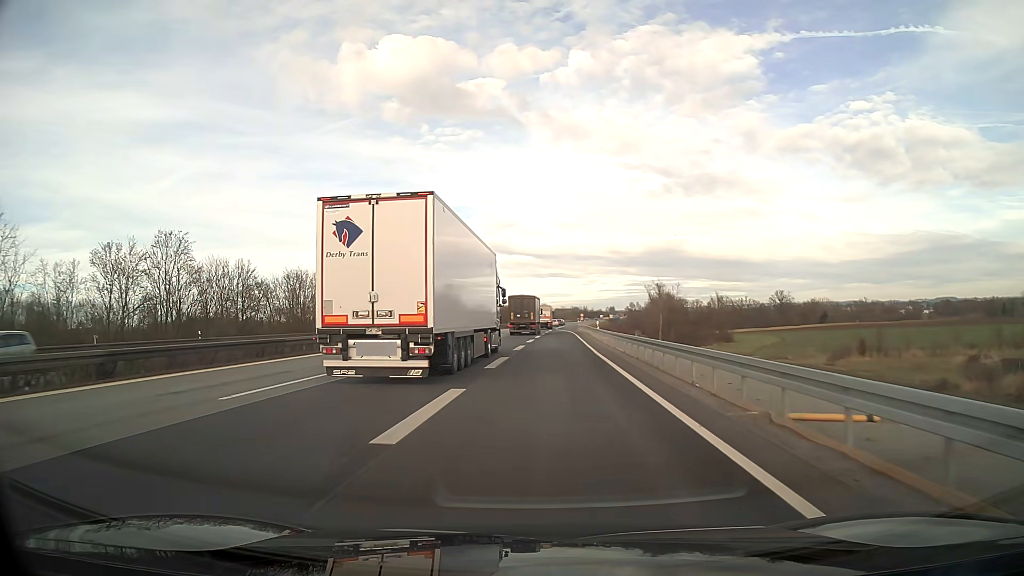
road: motorway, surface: asphalt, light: Day
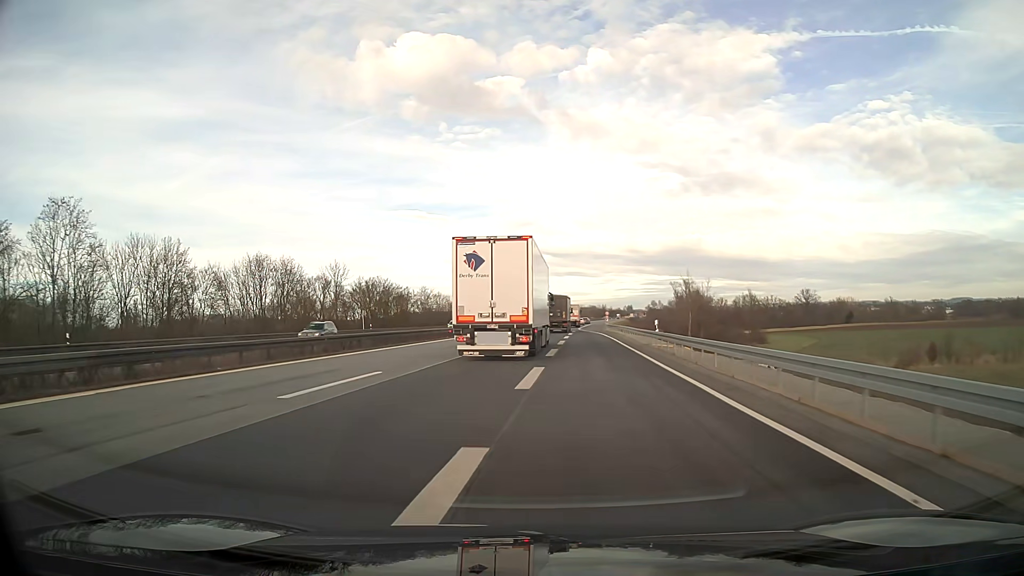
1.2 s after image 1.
(-0.2, +18.3) m; -1°
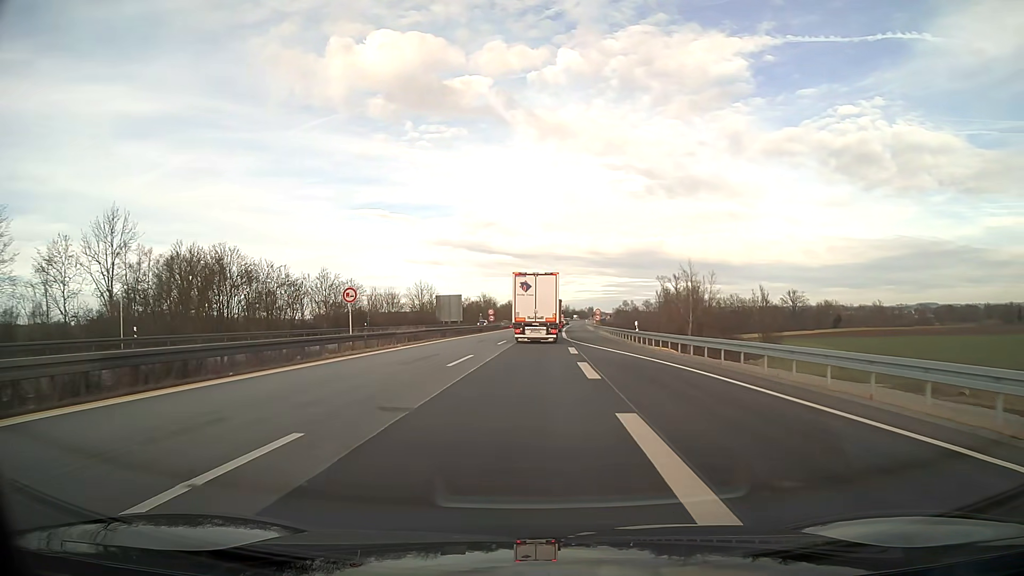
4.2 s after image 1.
(+1.0, +45.6) m; +4°
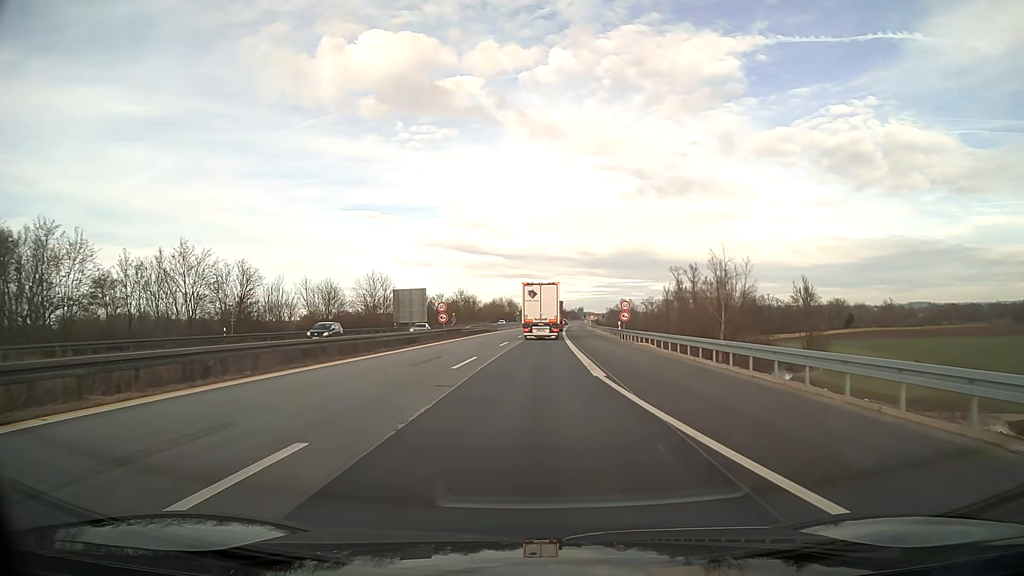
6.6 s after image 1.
(+0.4, +36.5) m; +1°
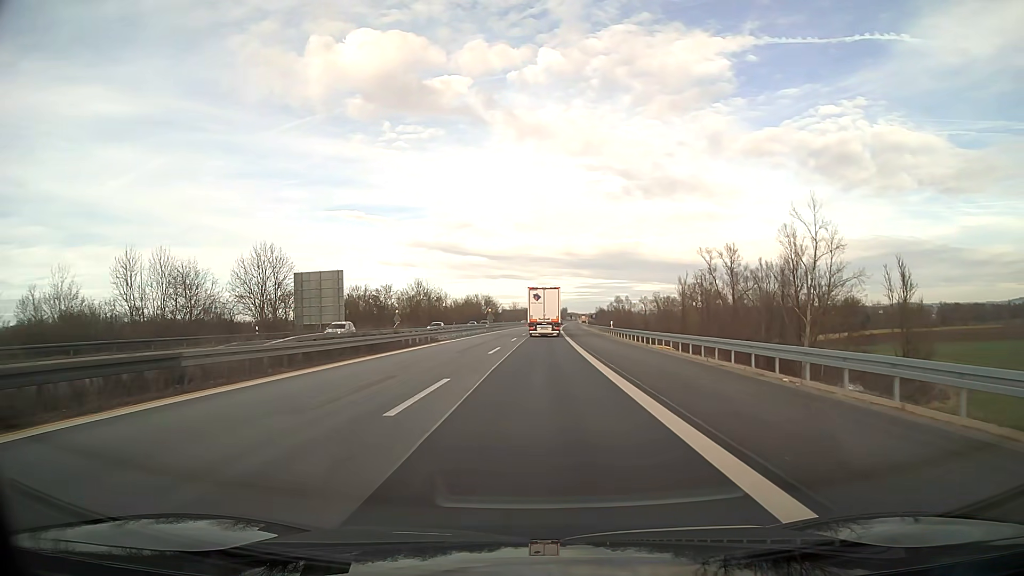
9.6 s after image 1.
(+0.6, +45.7) m; +2°
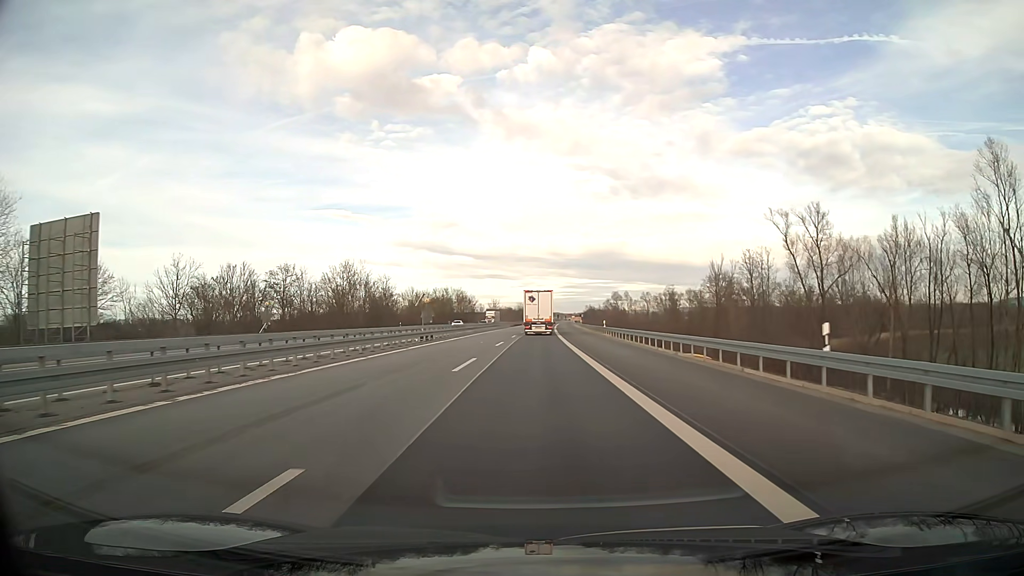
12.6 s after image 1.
(+0.5, +45.6) m; +1°
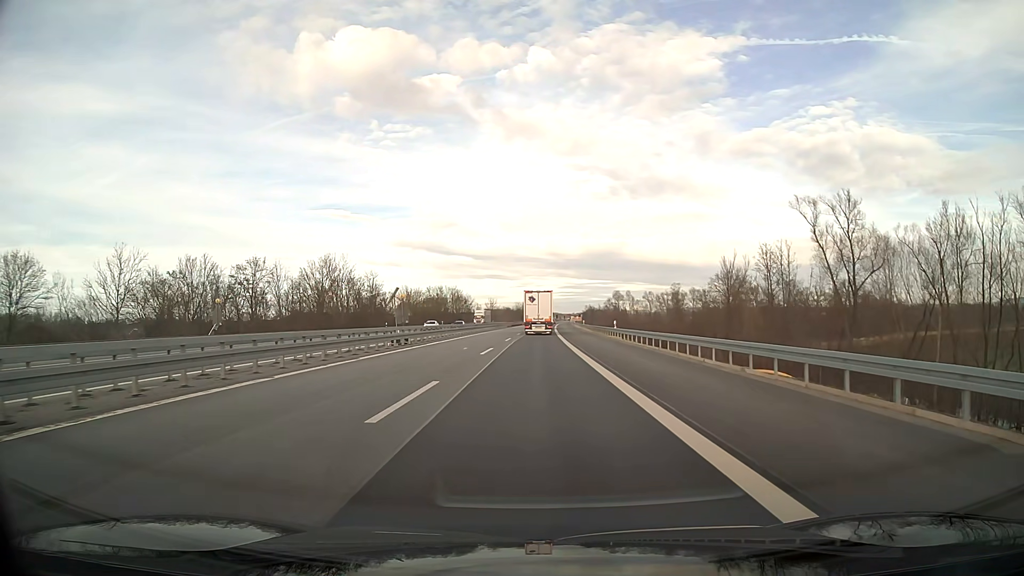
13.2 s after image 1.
(0.0, +9.1) m; 0°
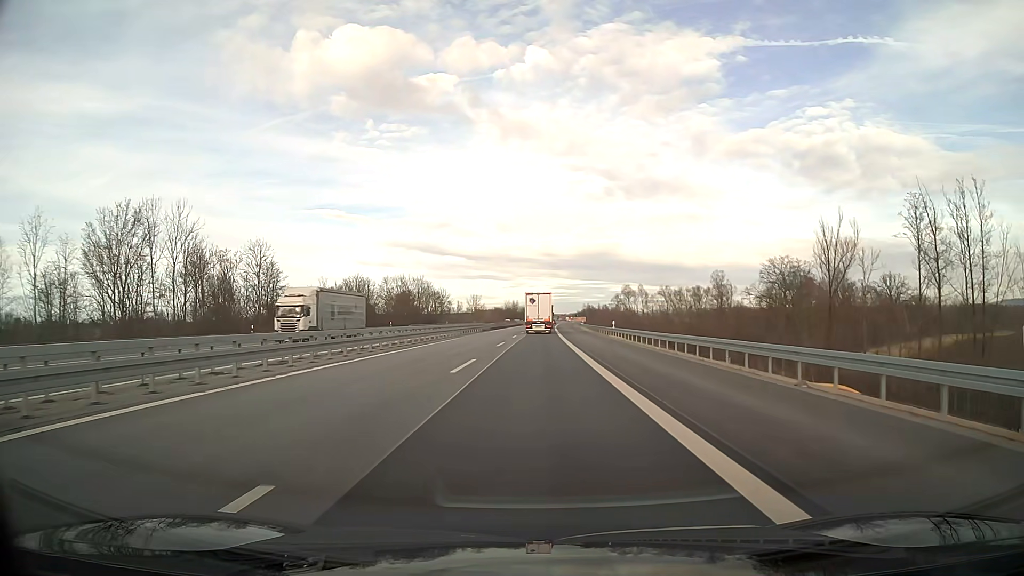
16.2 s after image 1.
(+0.3, +45.6) m; +1°
(0, +10) (0, +20) (0, +30) (0, +40) (0, +50) (+1, +60) (+1, +70) (+1, +80) (+1, +90) (+1, +100) m
